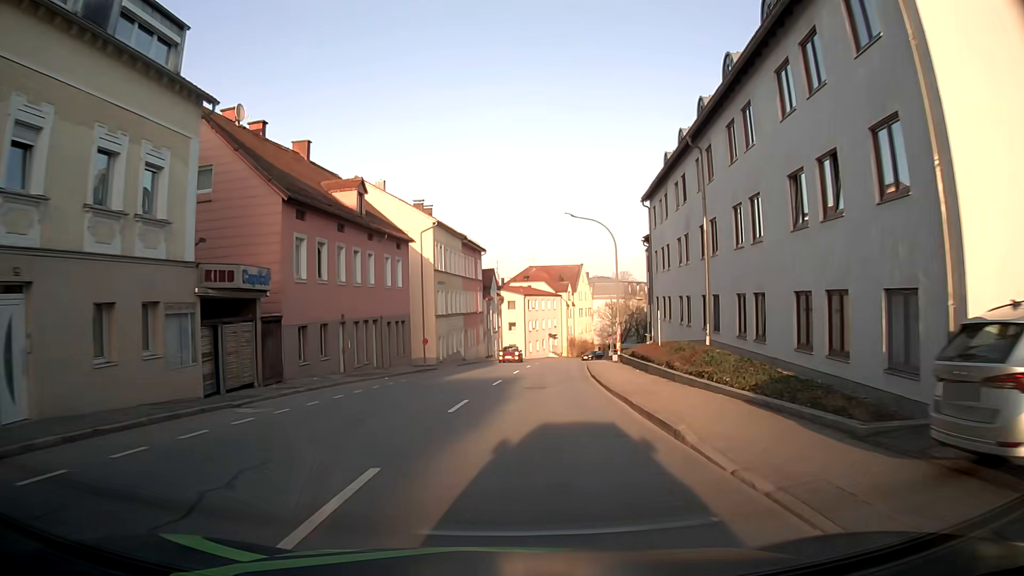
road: tertiary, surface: asphalt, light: Day
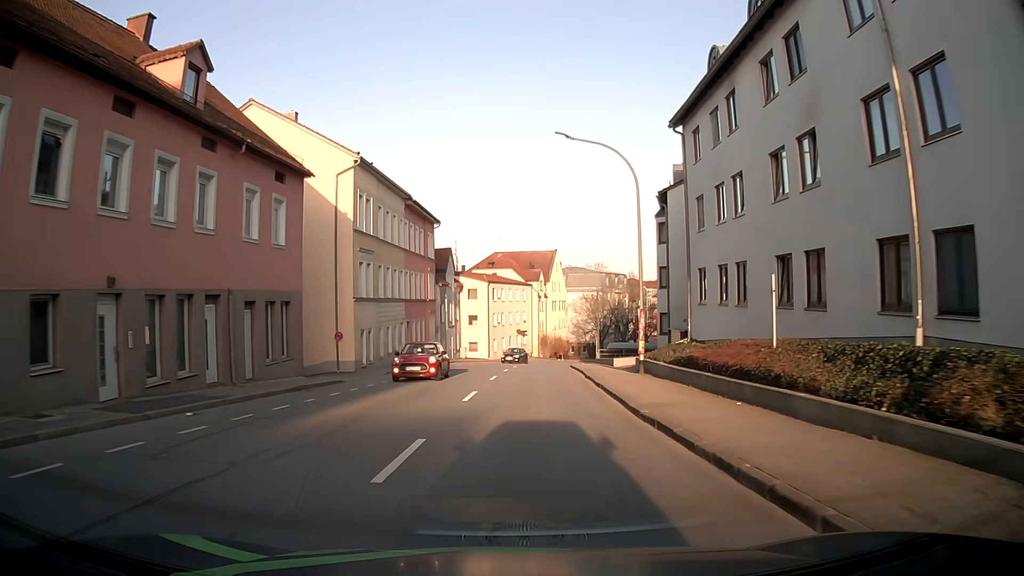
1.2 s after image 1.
(+0.5, +15.8) m; +3°
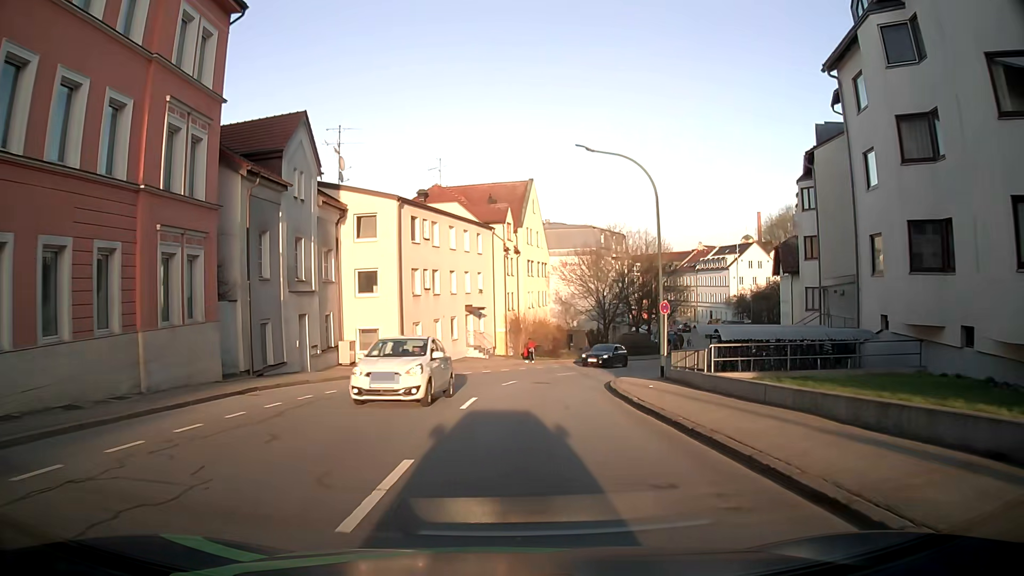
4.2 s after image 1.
(+1.4, +37.7) m; +3°
(0, +10) (+1, +20) (+3, +30) (+7, +39) (+12, +48) (+17, +56) (+22, +64) (+27, +74) (+30, +83) (+32, +93) m
